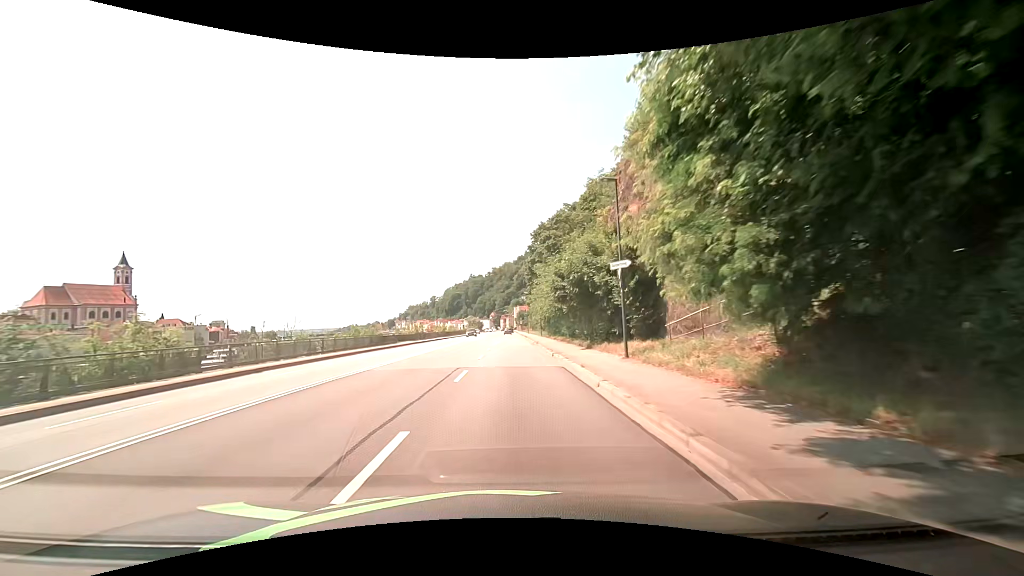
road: primary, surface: asphalt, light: Day
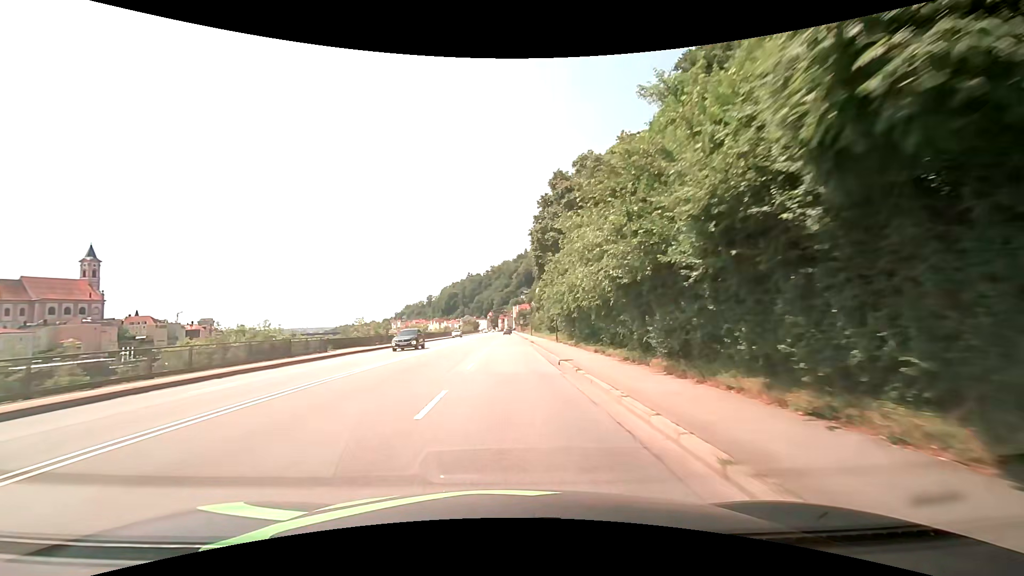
(-0.1, +22.9) m; 0°
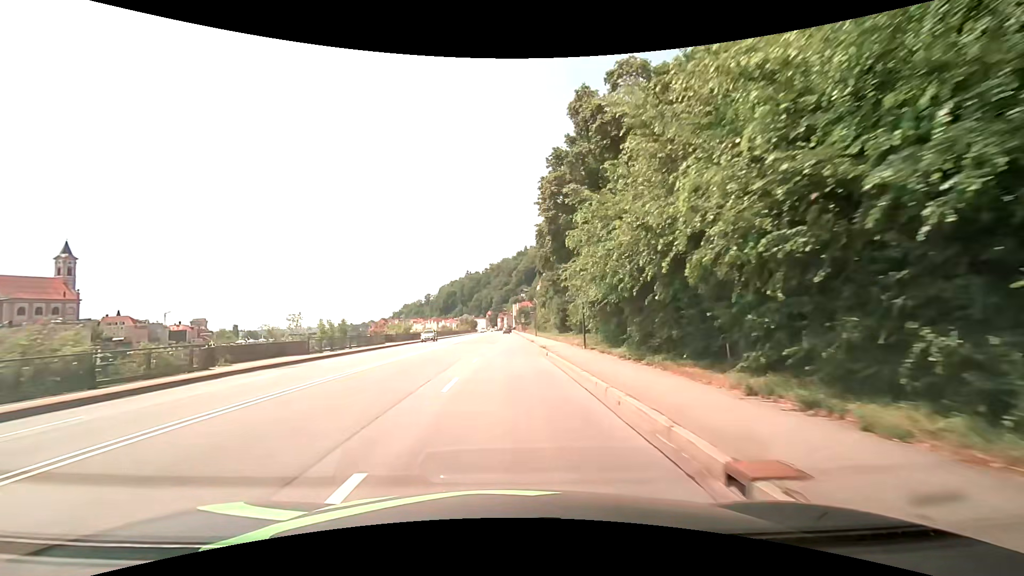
(0.0, +15.3) m; 0°
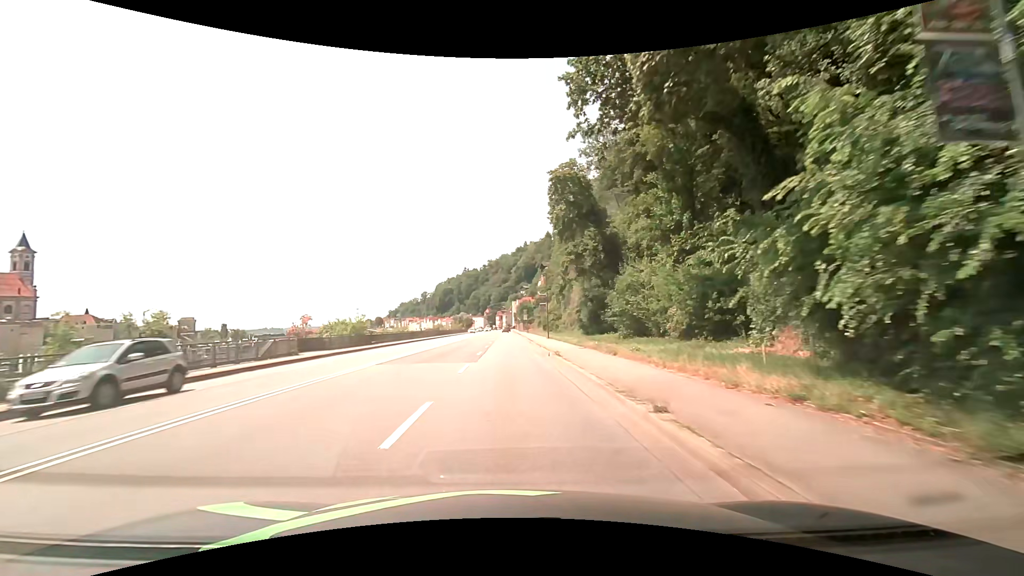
(-0.1, +22.9) m; 0°
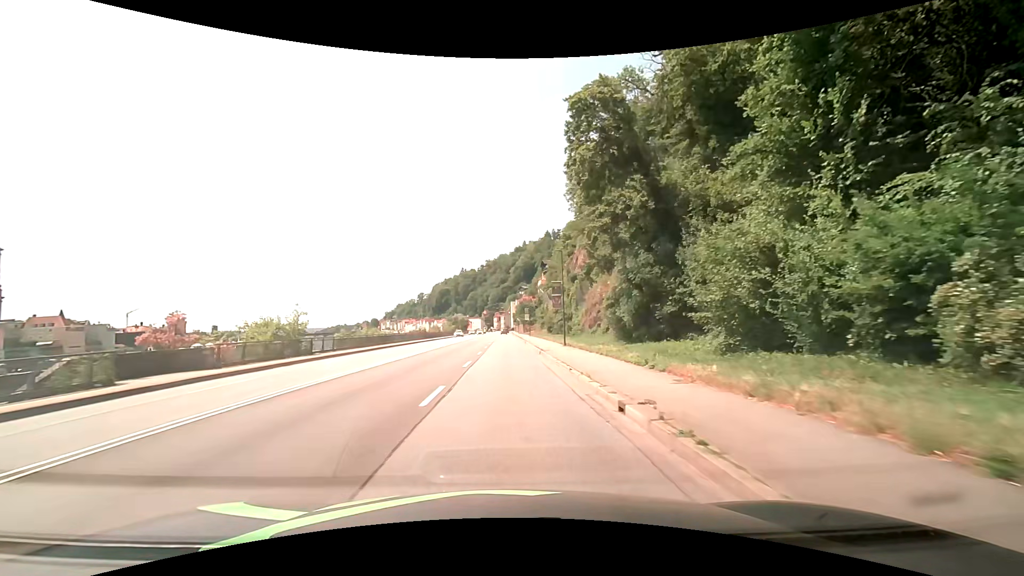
(-0.1, +15.2) m; -1°
(0, +10) (0, +20) (0, +30) (0, +40) (0, +50) (+1, +60) (+1, +70) (+1, +80) (+1, +90) (+1, +100) m
